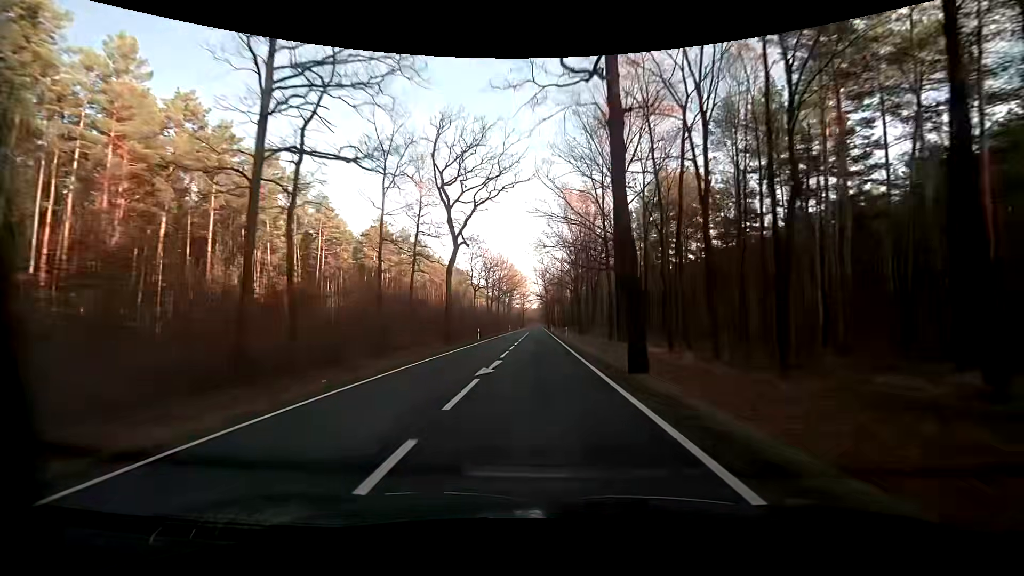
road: primary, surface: asphalt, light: Day
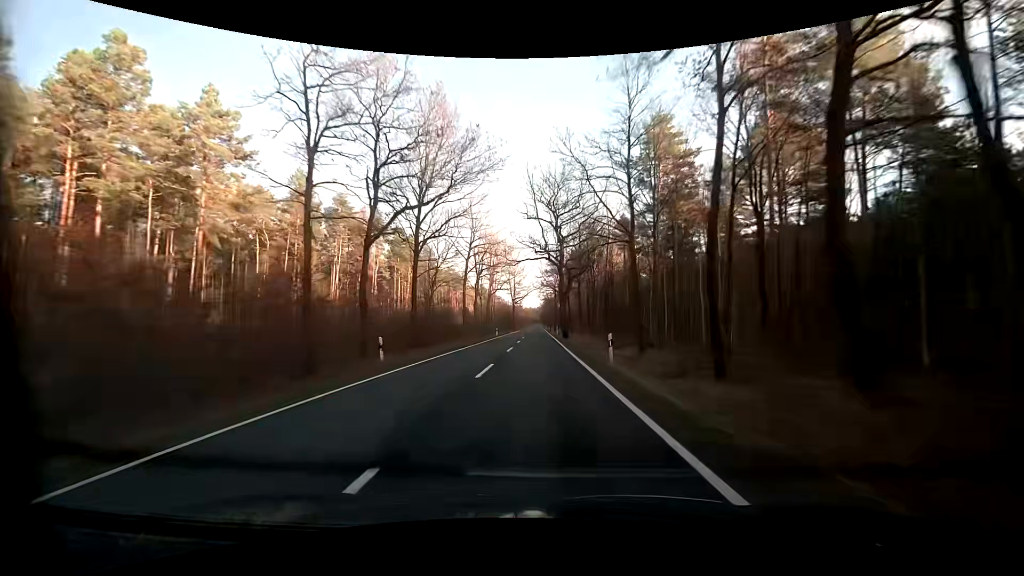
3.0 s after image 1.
(+0.1, +79.3) m; 0°
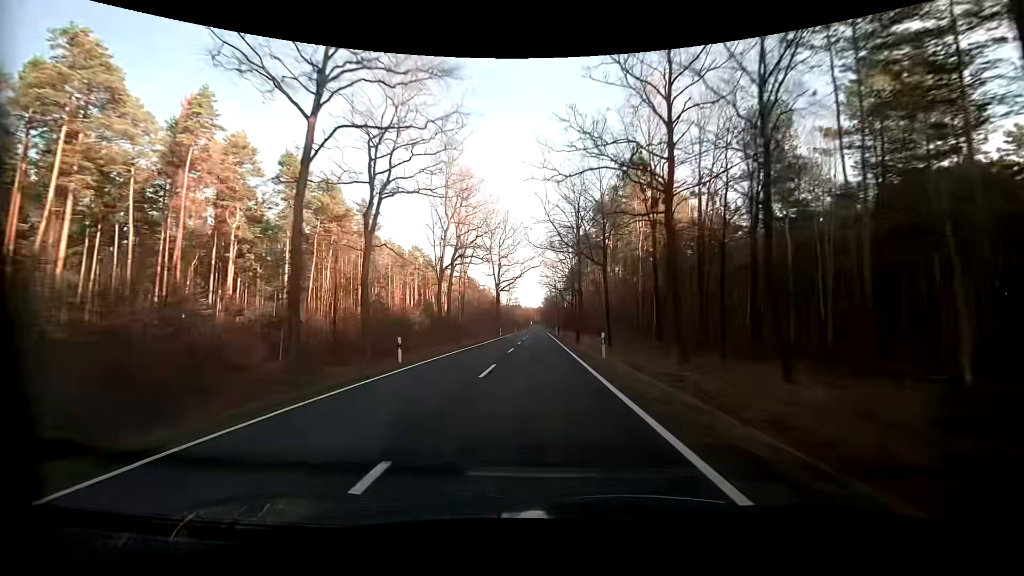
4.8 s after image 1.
(0.0, +47.9) m; 0°
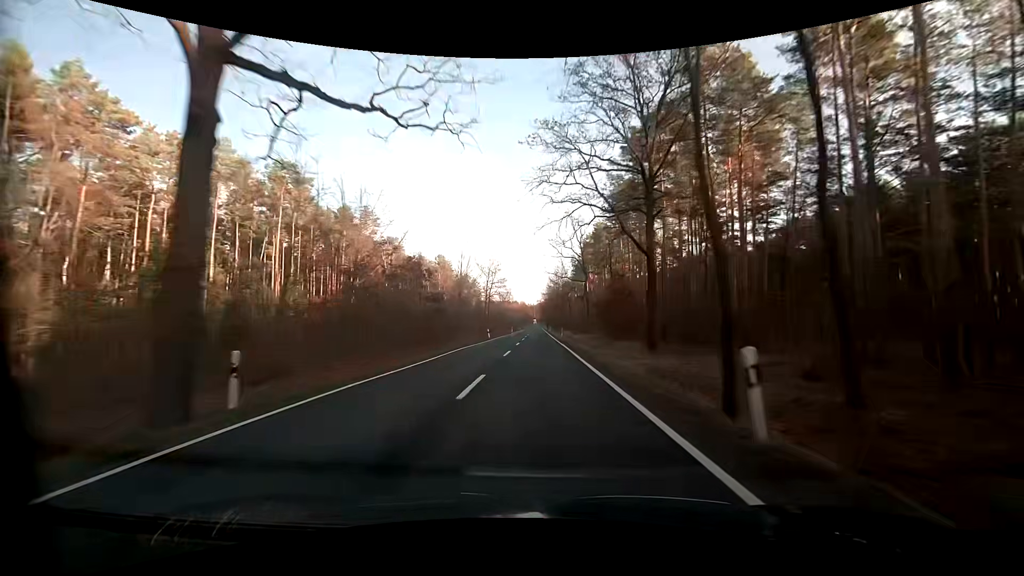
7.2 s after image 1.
(-0.2, +64.1) m; 0°
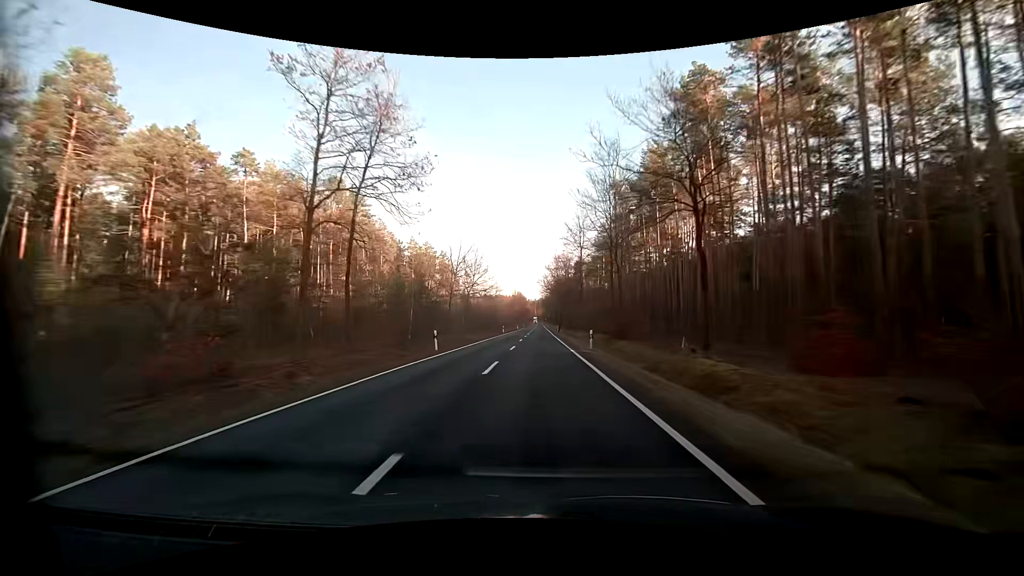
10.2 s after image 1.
(0.0, +80.2) m; 0°
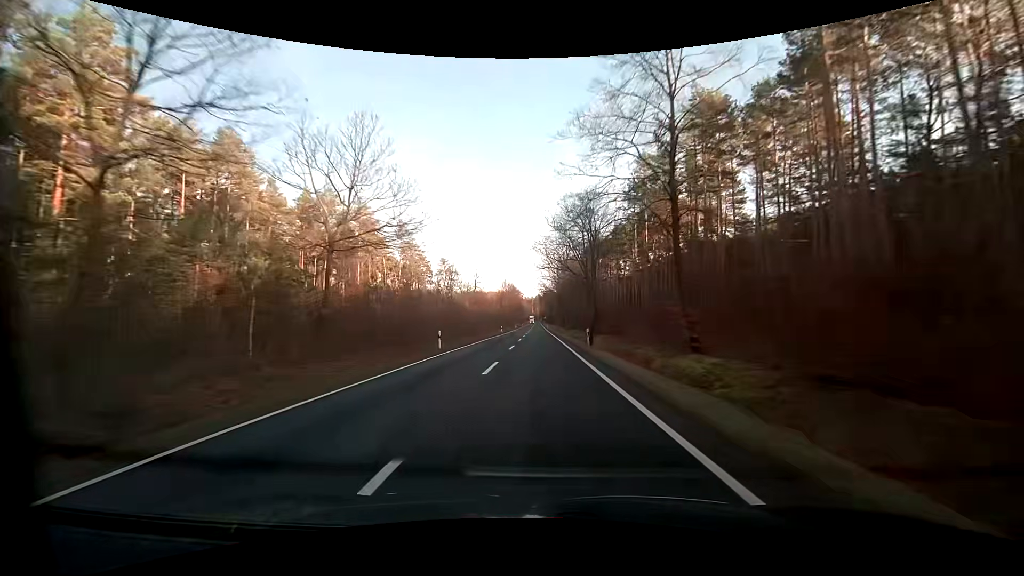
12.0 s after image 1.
(+0.2, +48.1) m; +1°
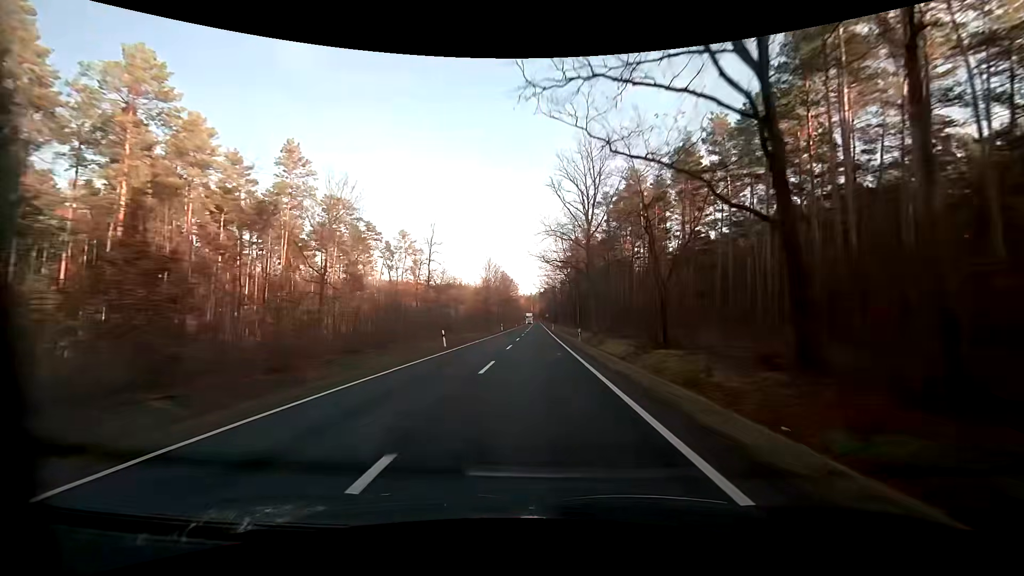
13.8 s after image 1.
(-0.1, +48.0) m; 0°
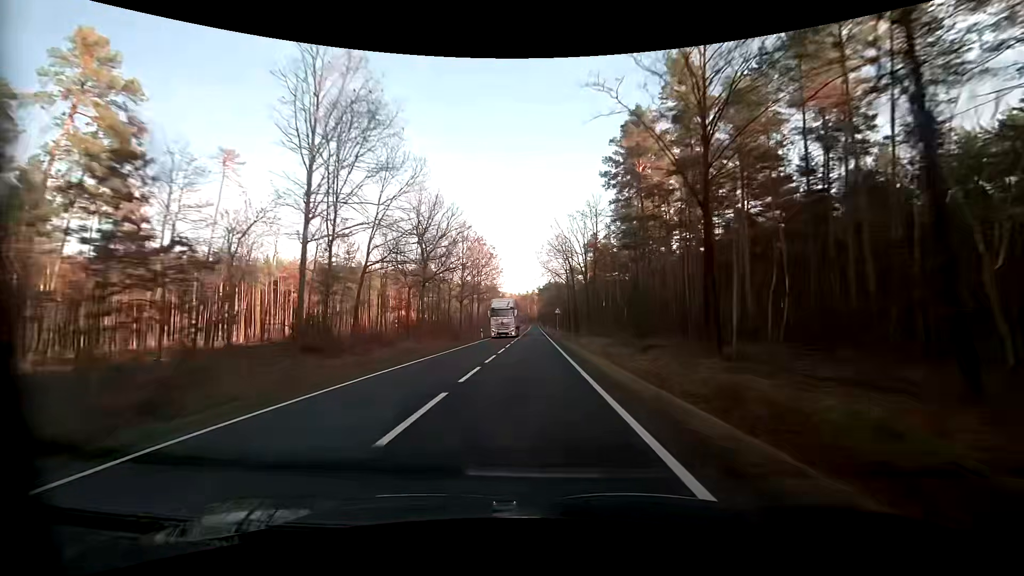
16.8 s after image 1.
(+0.6, +79.7) m; +1°
(0, +10) (0, +20) (0, +30) (0, +40) (0, +50) (-1, +60) (-1, +70) (-1, +80) (-1, +90) (-1, +100) m
